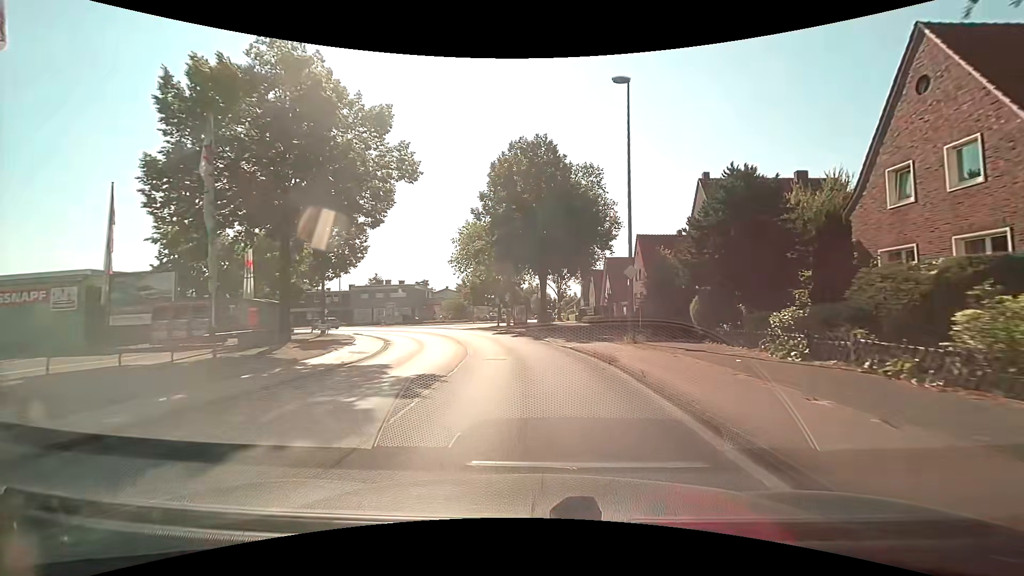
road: tertiary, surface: asphalt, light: Day
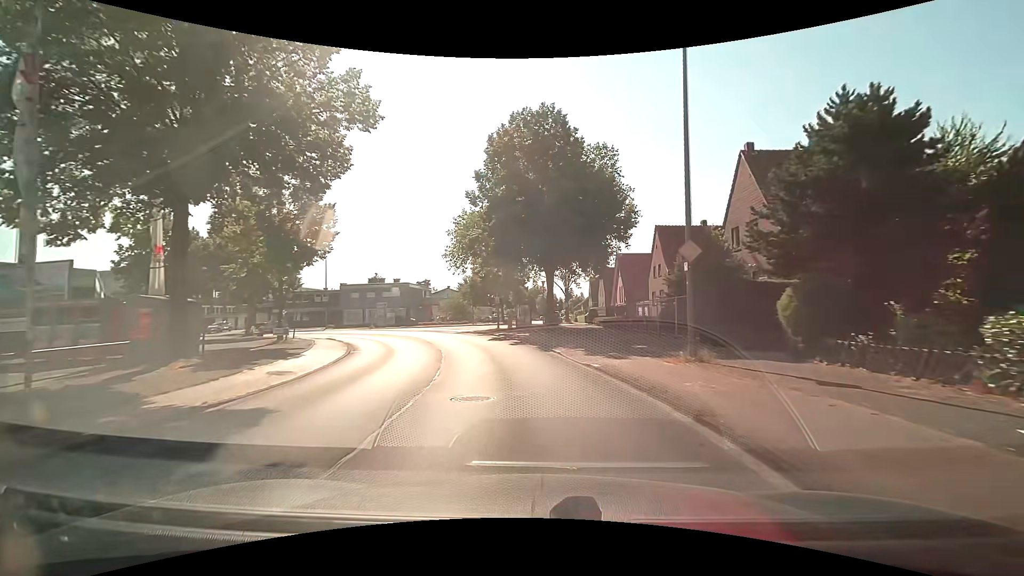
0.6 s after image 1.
(0.0, +6.5) m; 0°
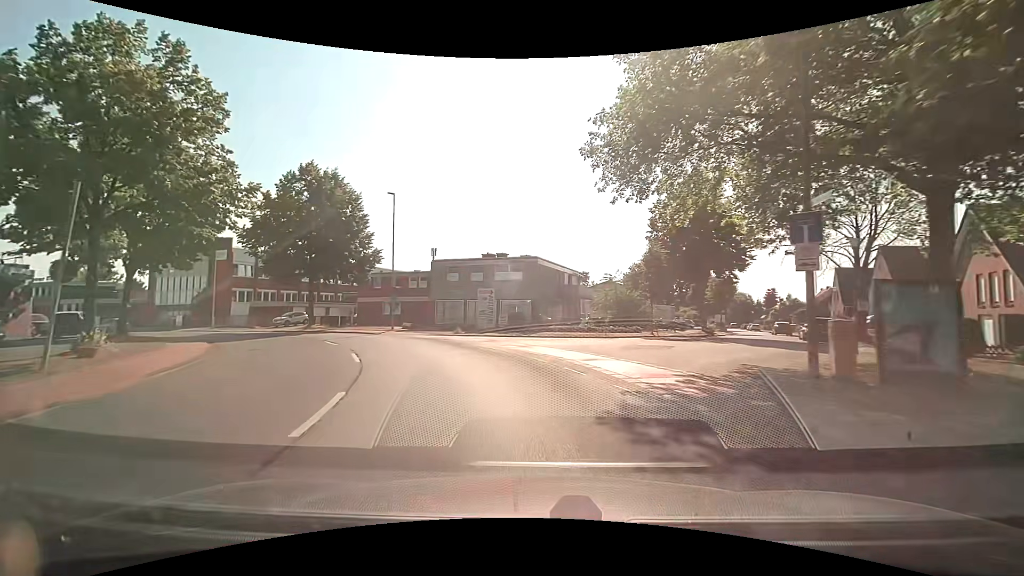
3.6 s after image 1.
(-4.6, +31.1) m; -19°
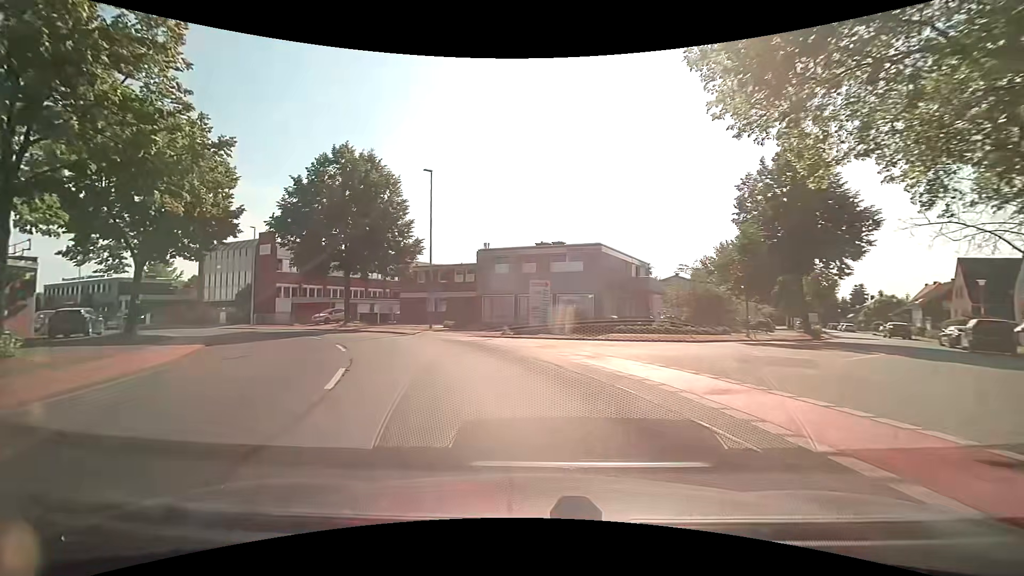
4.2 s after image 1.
(-0.3, +6.1) m; -6°
(-1, +10) (-4, +19) (-9, +28) (-16, +36) (-23, +42) (-31, +48) (-40, +53) (-49, +57) (-58, +61) (-67, +65) m
